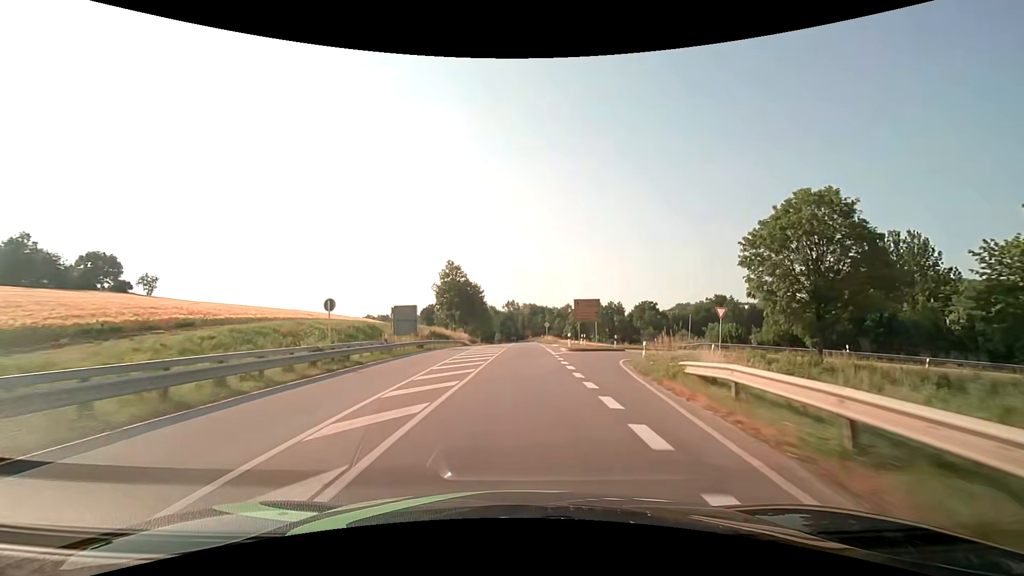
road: secondary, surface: asphalt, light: Day
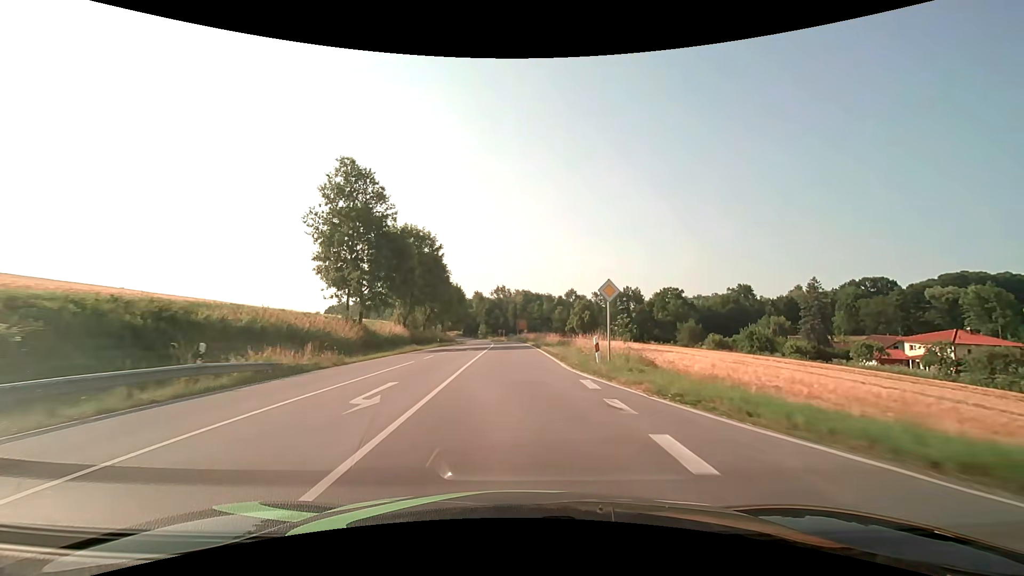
(+1.0, +54.5) m; +1°
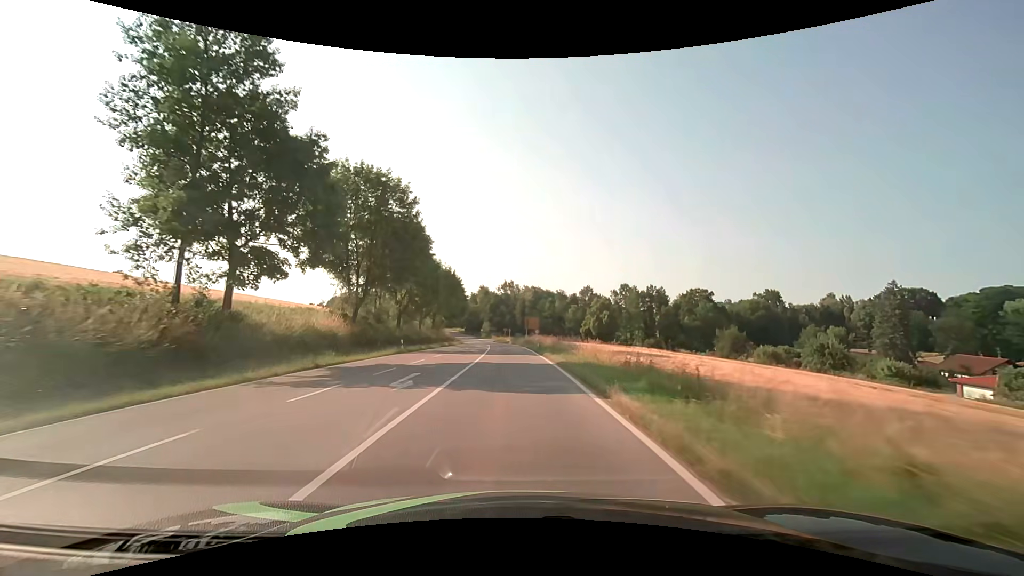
(-0.1, +21.8) m; -1°
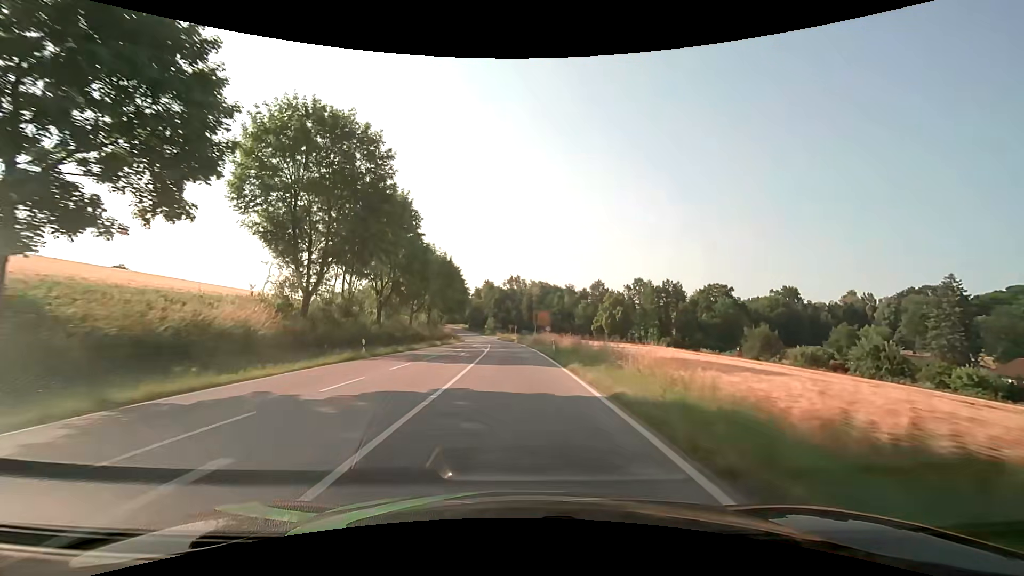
(0.0, +10.9) m; -1°
(0, +10) (0, +20) (0, +30) (-1, +40) (-1, +50) (-2, +60) (-2, +70) (-3, +80) (-4, +90) (-5, +100) m
